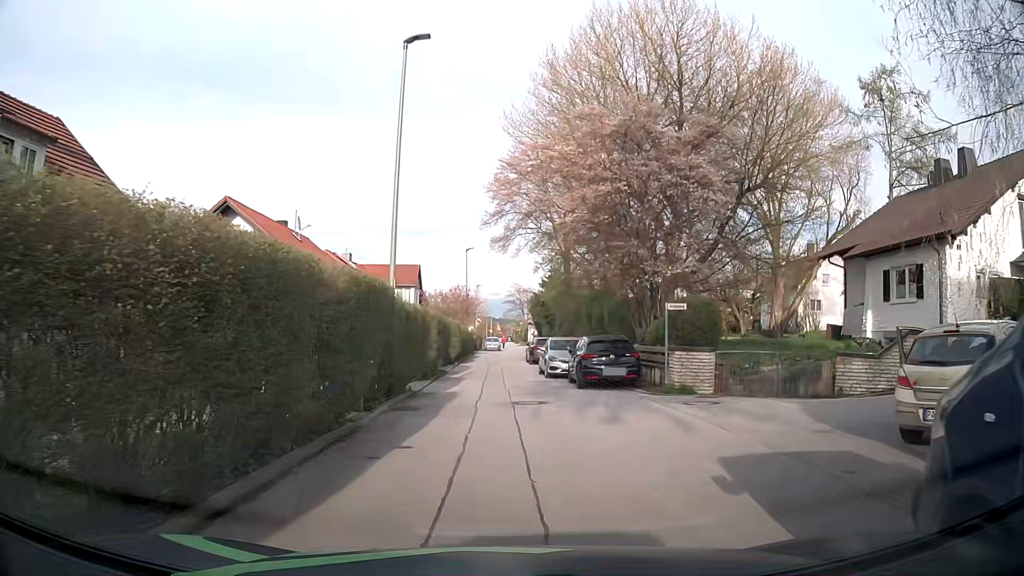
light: Day
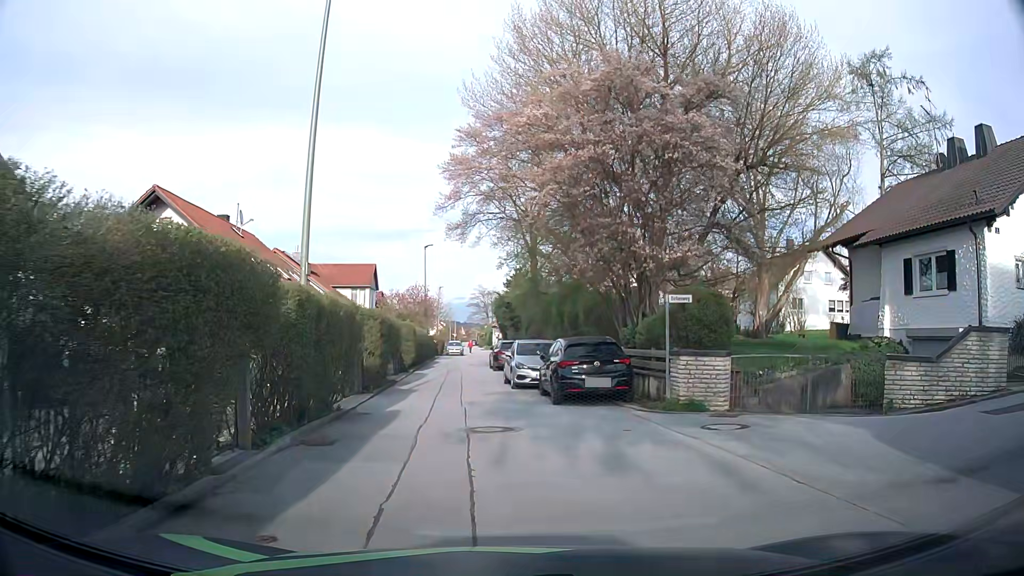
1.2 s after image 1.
(0.0, +3.8) m; +1°
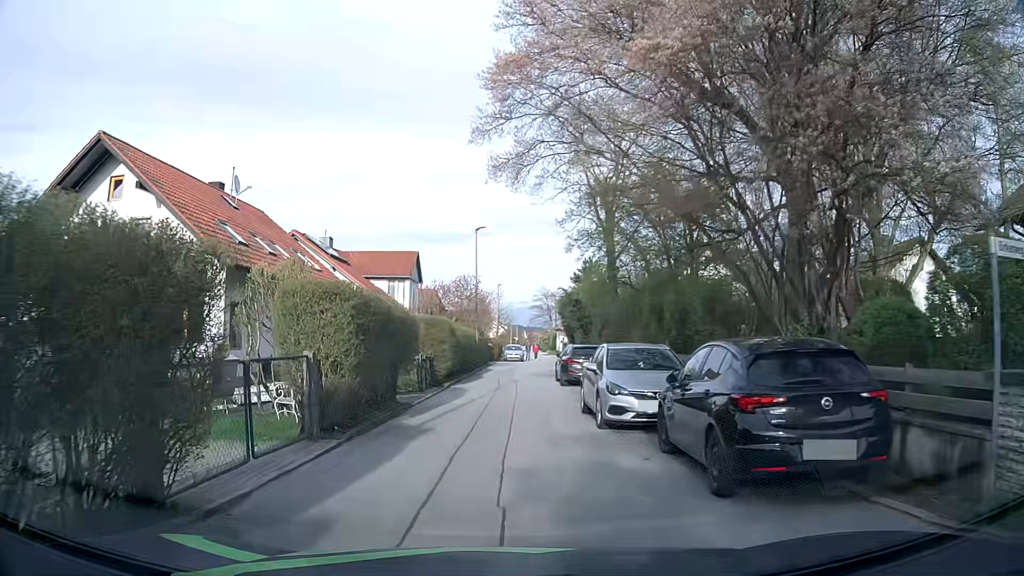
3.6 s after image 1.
(-0.1, +8.9) m; -5°
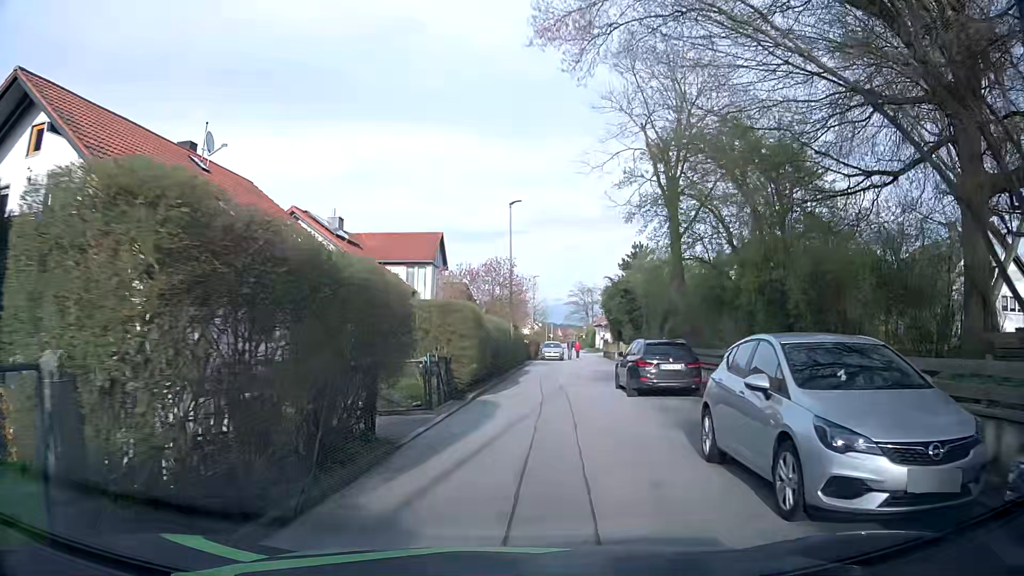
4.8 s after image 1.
(-0.3, +6.6) m; -4°
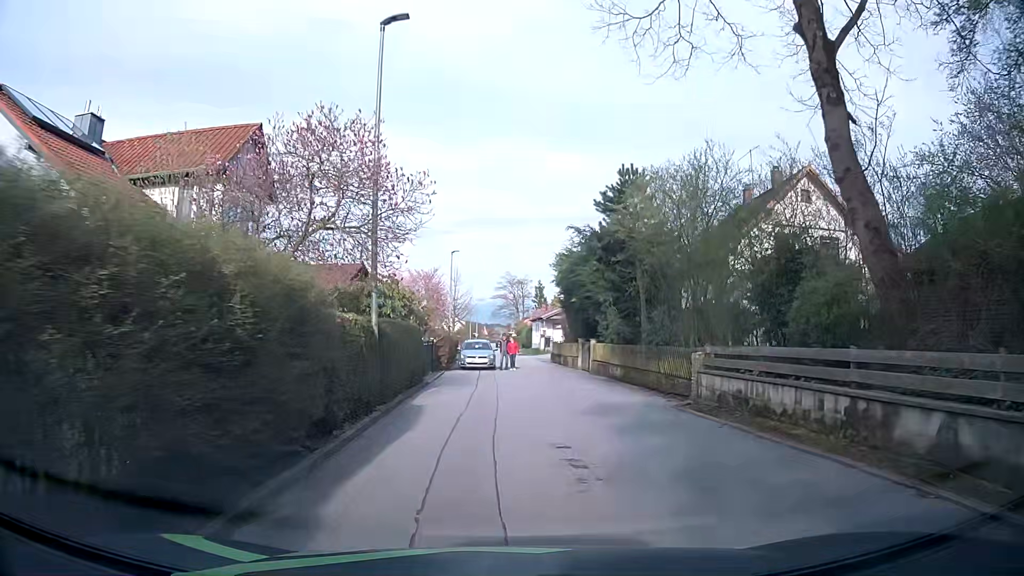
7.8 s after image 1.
(+1.2, +19.4) m; +7°
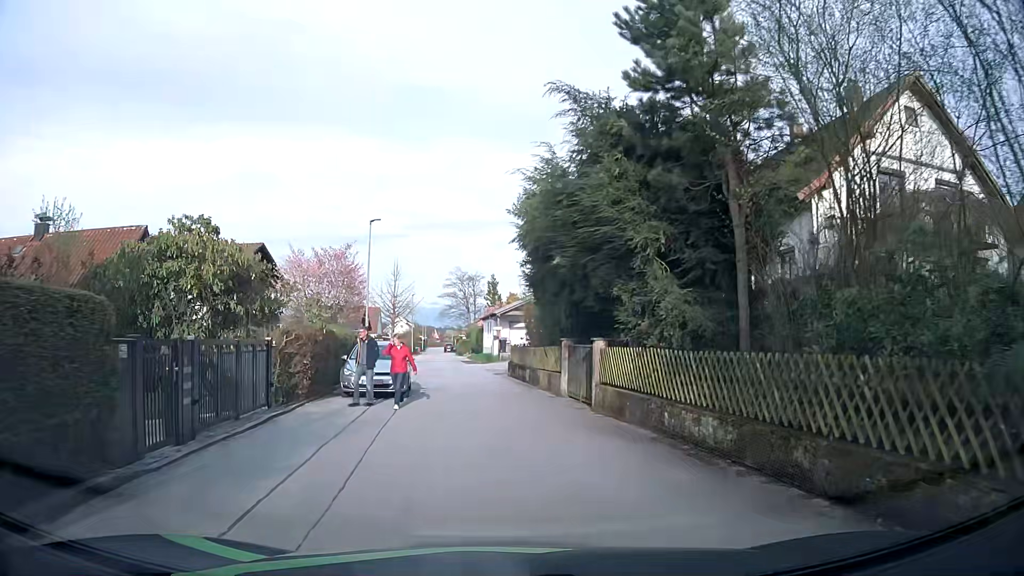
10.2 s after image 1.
(+0.8, +14.7) m; +4°
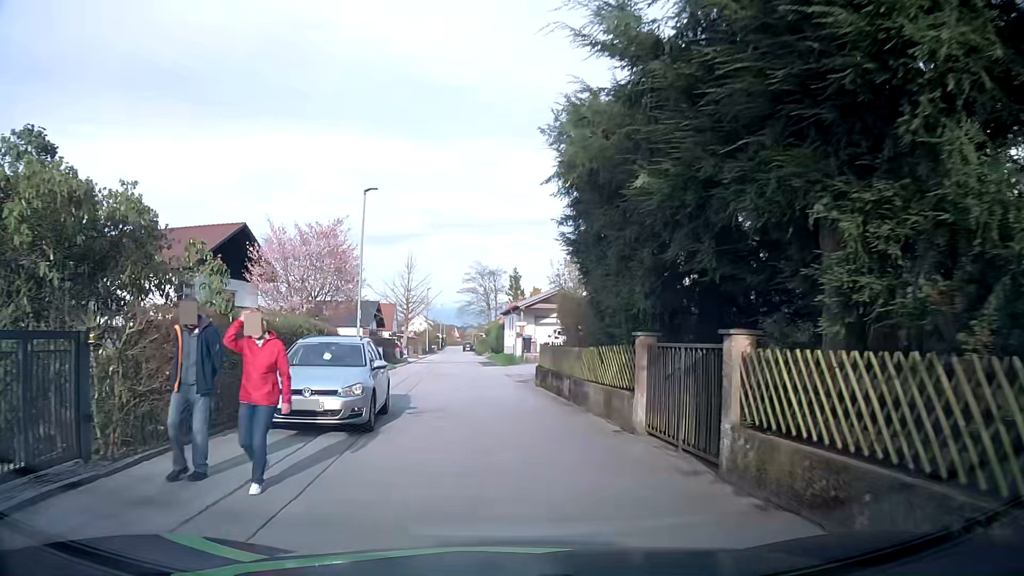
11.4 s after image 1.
(-0.1, +7.3) m; -1°
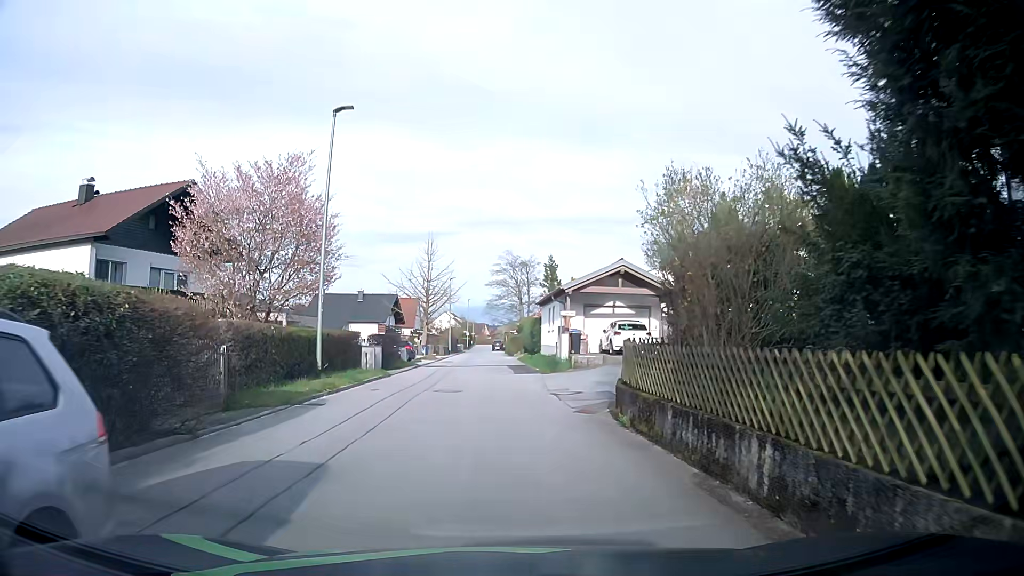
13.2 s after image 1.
(-0.5, +10.8) m; -4°
(0, +10) (-1, +20) (-1, +30) (-1, +40) (-1, +50) (-1, +60) (-1, +70) (-2, +80) (-3, +90) (-3, +100) m
